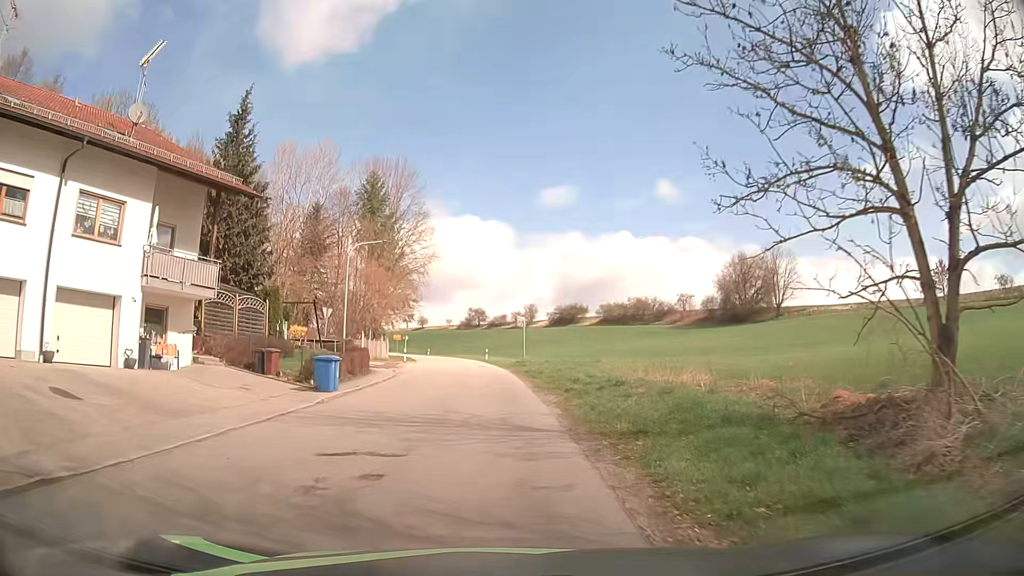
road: tertiary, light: Day
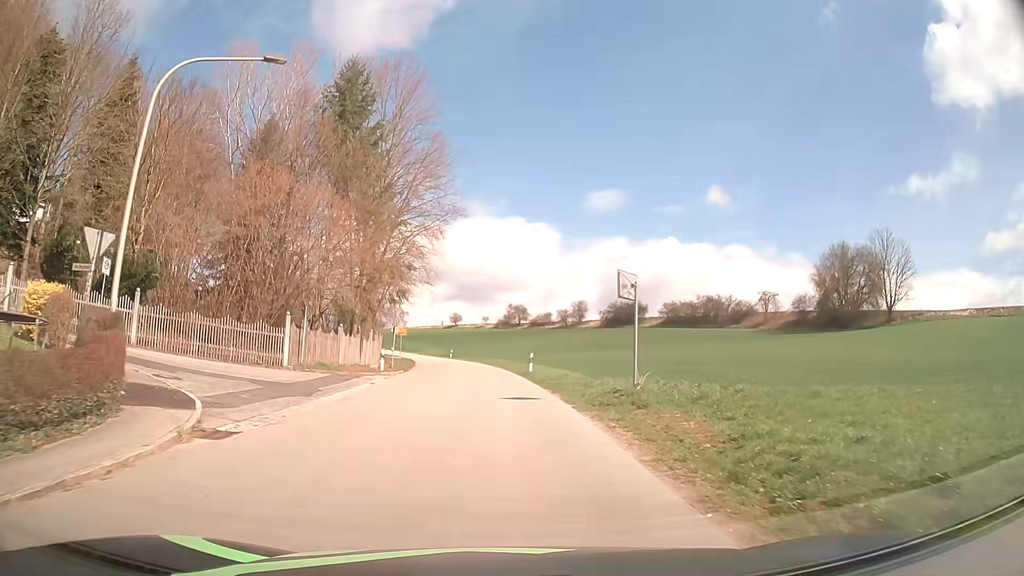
(-1.1, +27.5) m; -4°
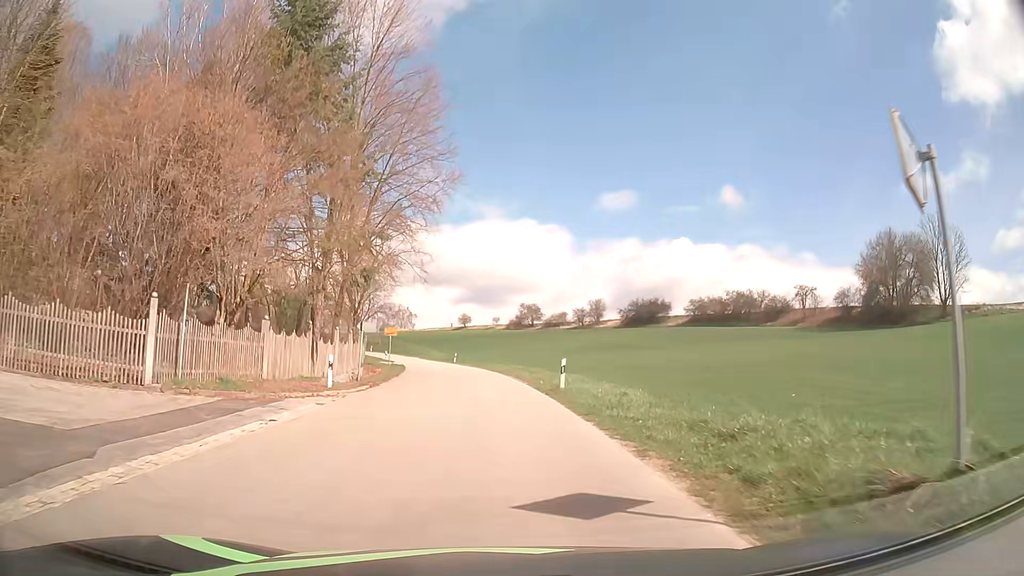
(-0.1, +12.2) m; -1°
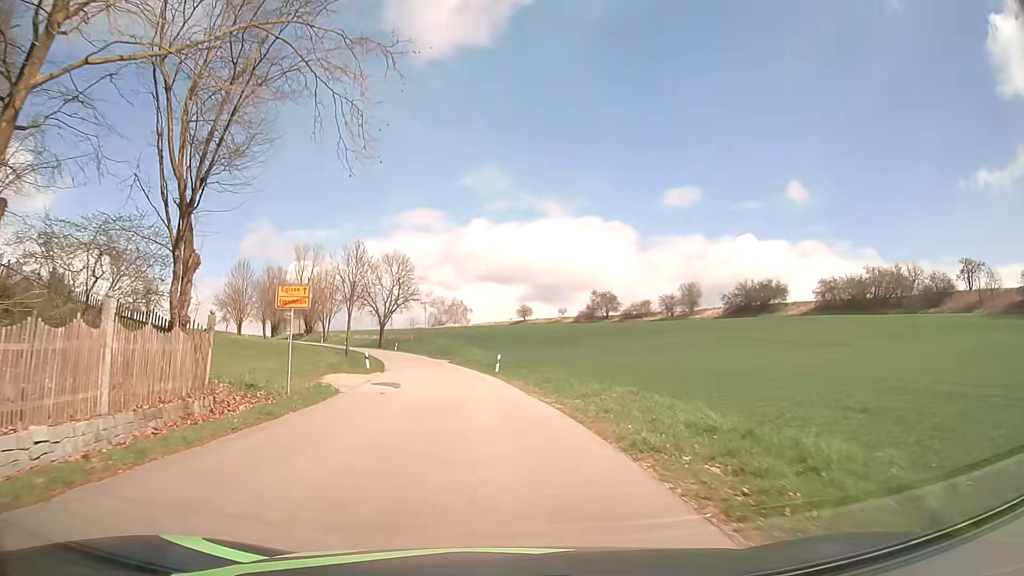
(-1.2, +33.9) m; -5°
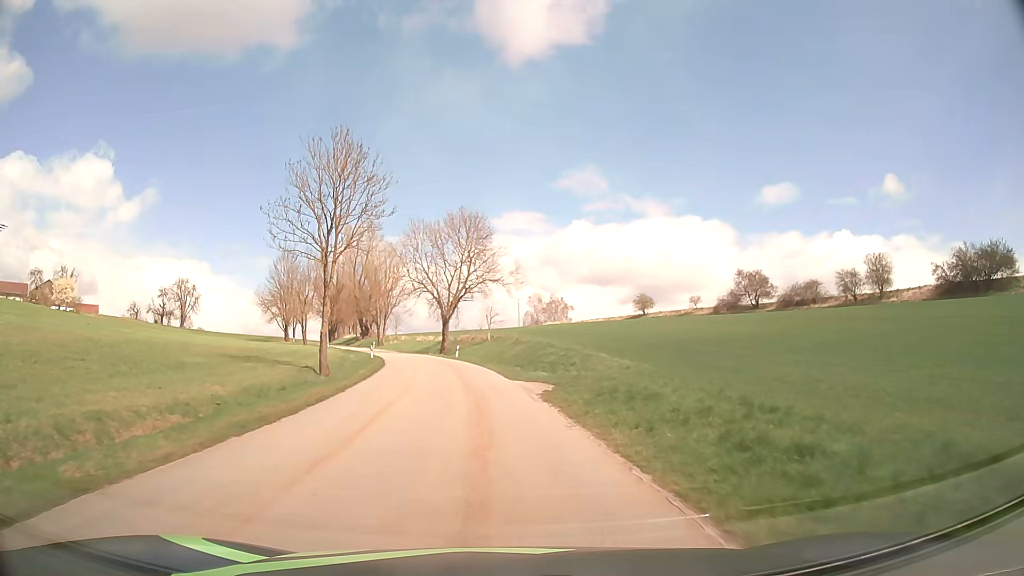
(-2.7, +38.4) m; -9°
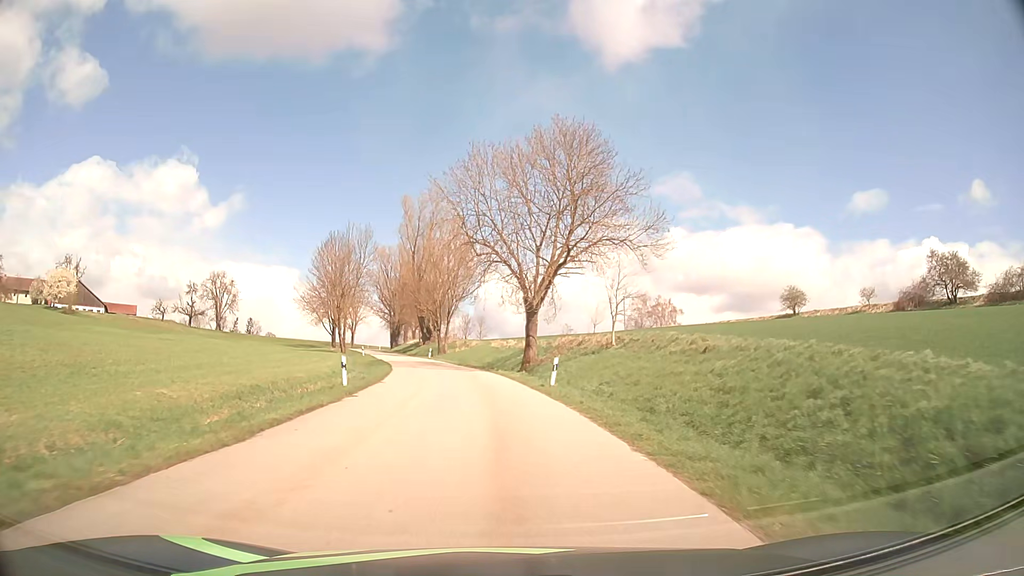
(-2.0, +33.2) m; -8°
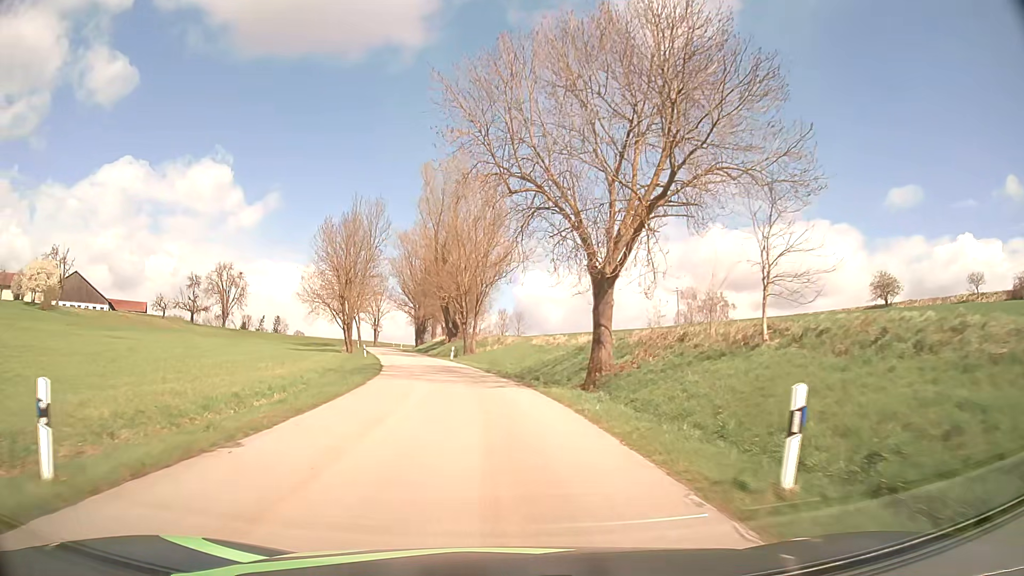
(-0.4, +17.3) m; -3°
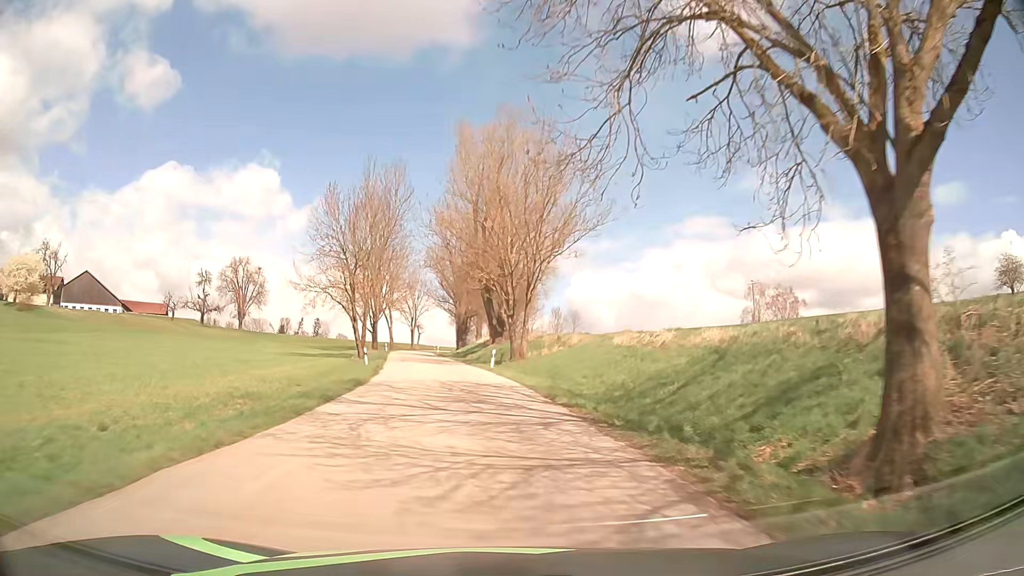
(-0.6, +17.7) m; -4°
(0, +10) (-1, +20) (-2, +30) (-3, +40) (-5, +50) (-6, +60) (-8, +69) (-10, +79) (-11, +89) (-12, +99) m
